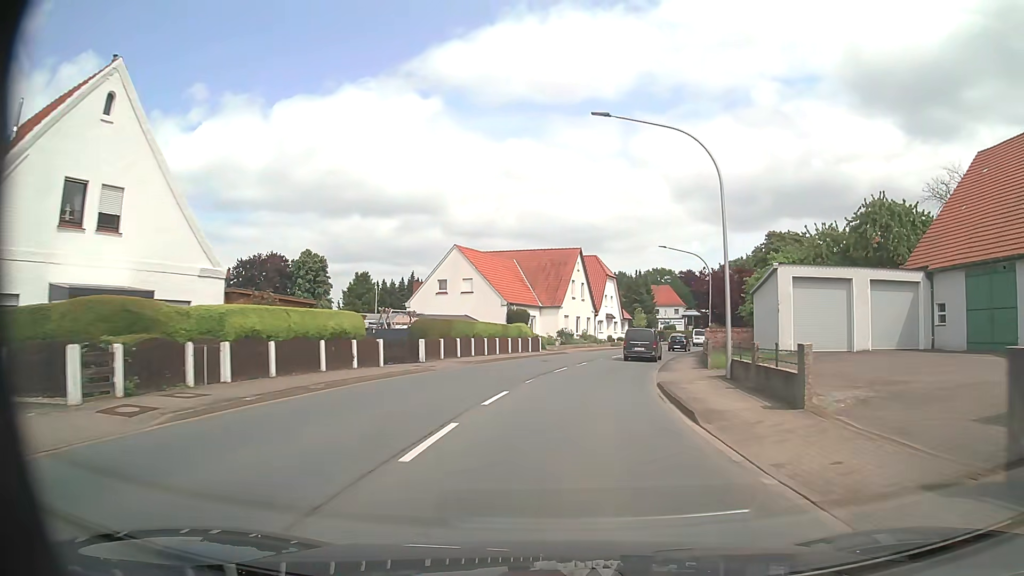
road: primary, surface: asphalt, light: Day
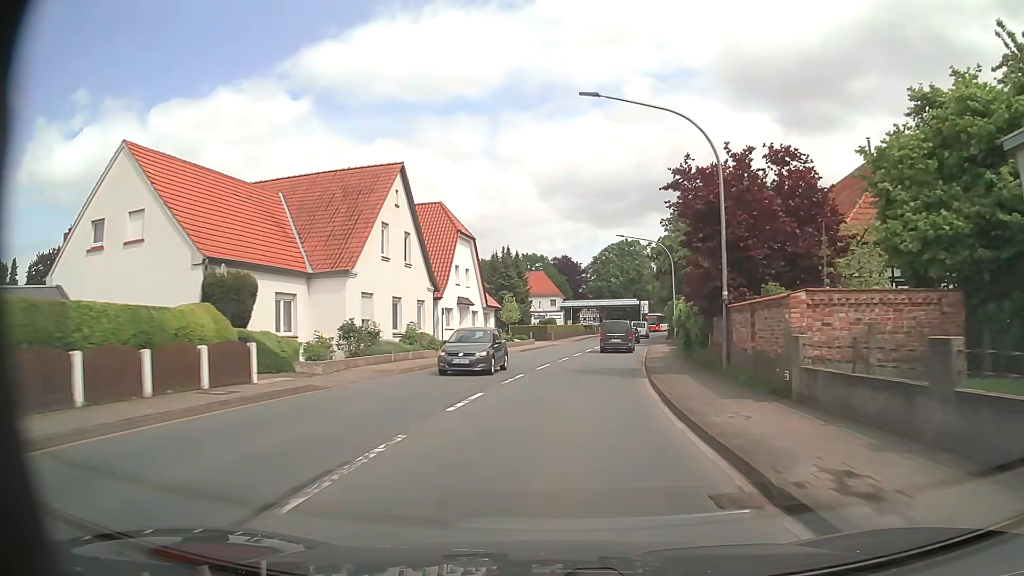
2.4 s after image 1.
(+3.1, +31.4) m; +11°
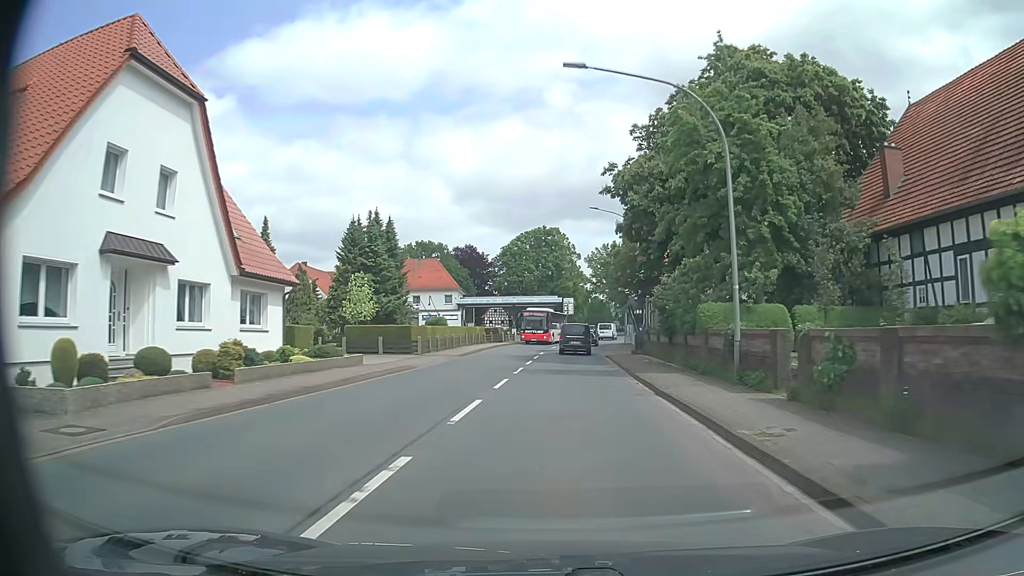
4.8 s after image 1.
(+2.2, +31.5) m; +8°
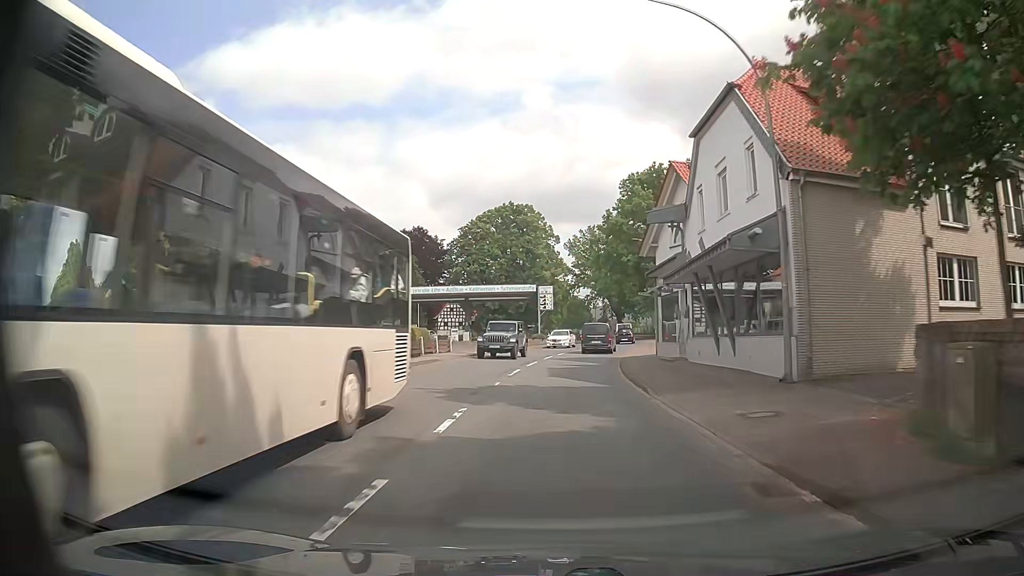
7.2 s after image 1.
(+0.5, +31.6) m; +1°
(0, +10) (0, +20) (+1, +30) (+3, +40) (+4, +50) (+6, +60) (+8, +69) (+9, +79) (+10, +89) (+10, +99) m
